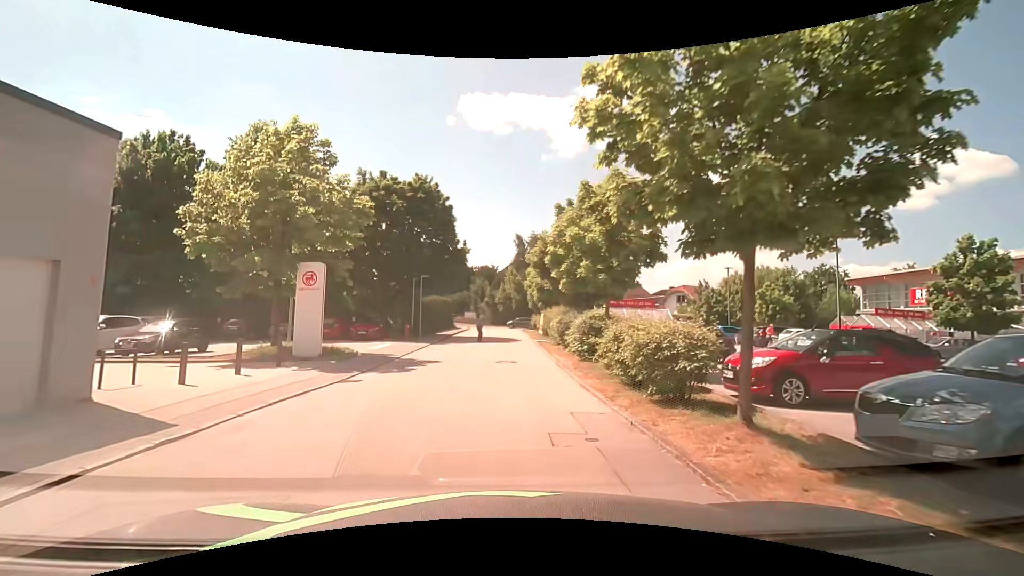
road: residential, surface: asphalt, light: Day
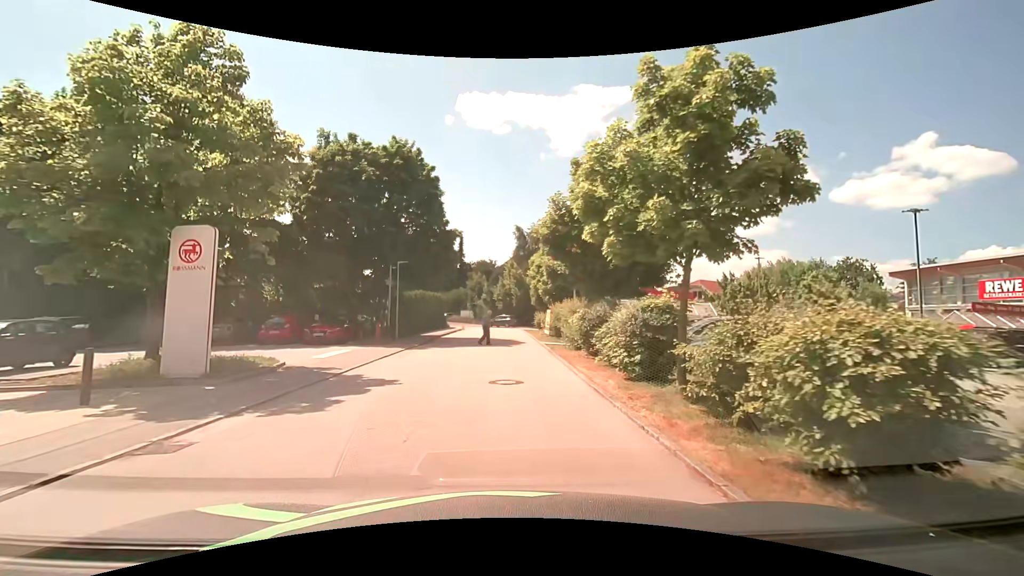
(-0.1, +6.9) m; -1°
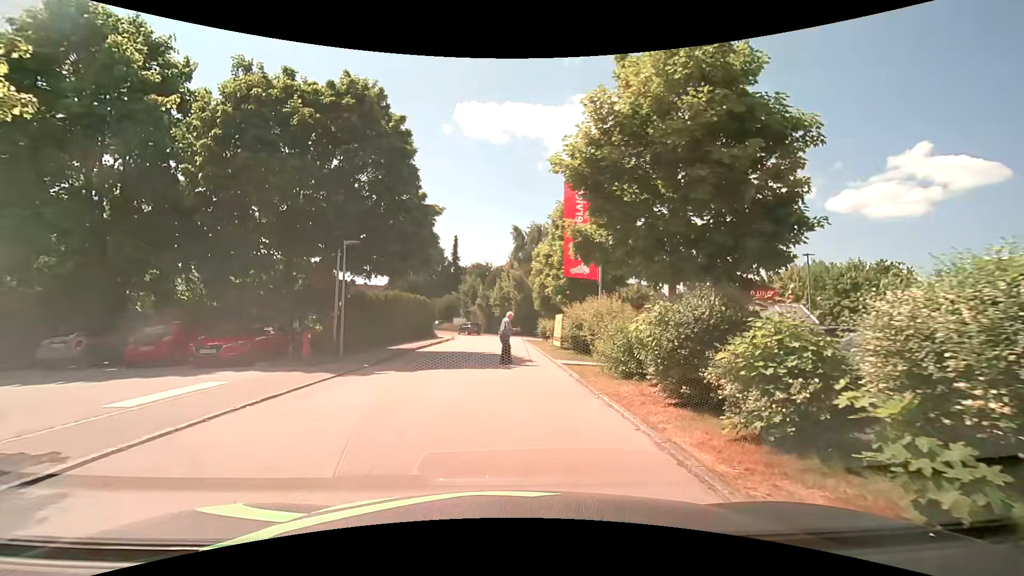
(+0.1, +8.3) m; +1°
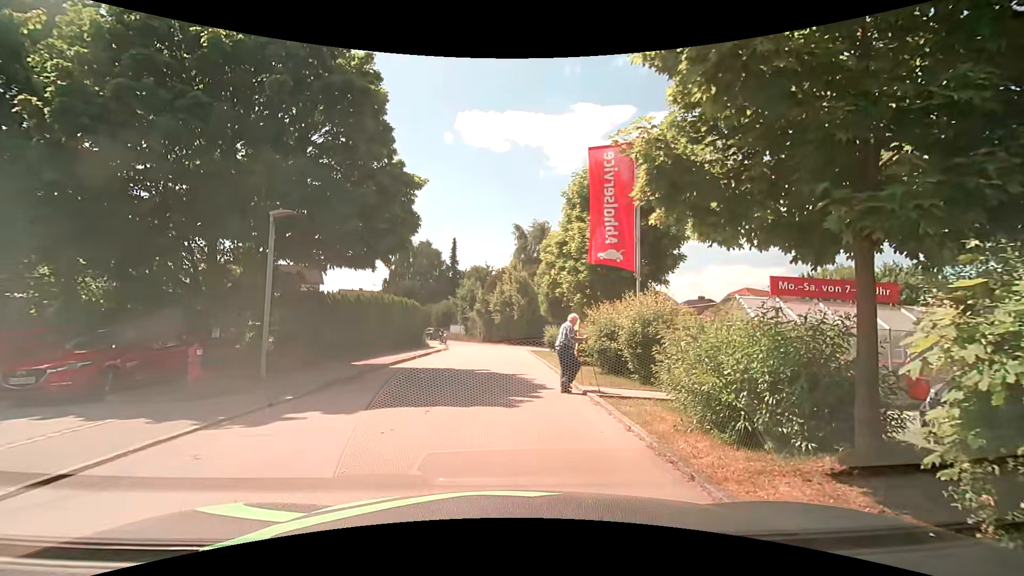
(-0.1, +5.6) m; -2°
(0, +10) (0, +20) (+1, +30) (+1, +40) (-1, +50) (-4, +59) (-8, +68) (-12, +77) (-17, +86) (-22, +95) m
